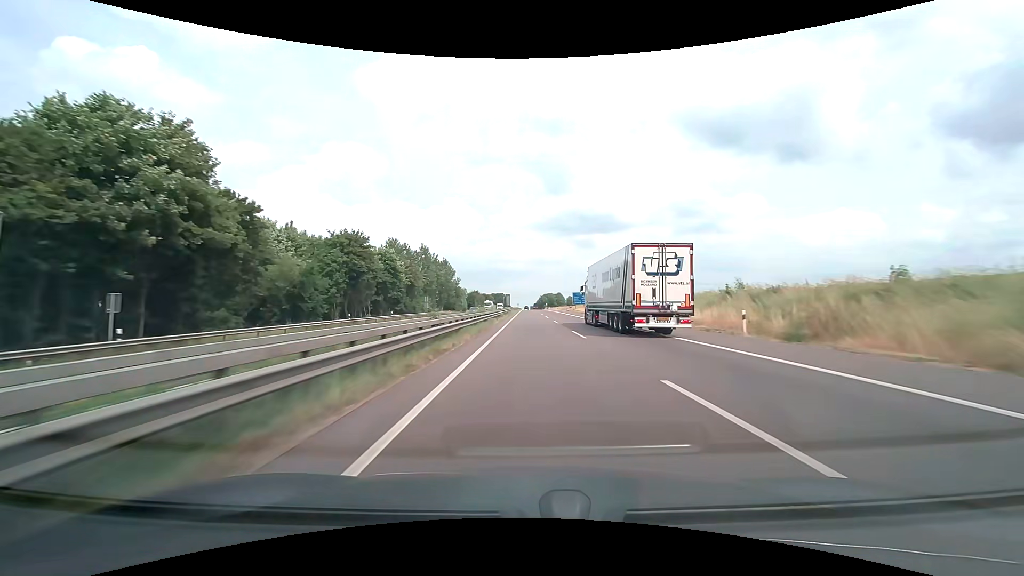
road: motorway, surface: asphalt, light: Day
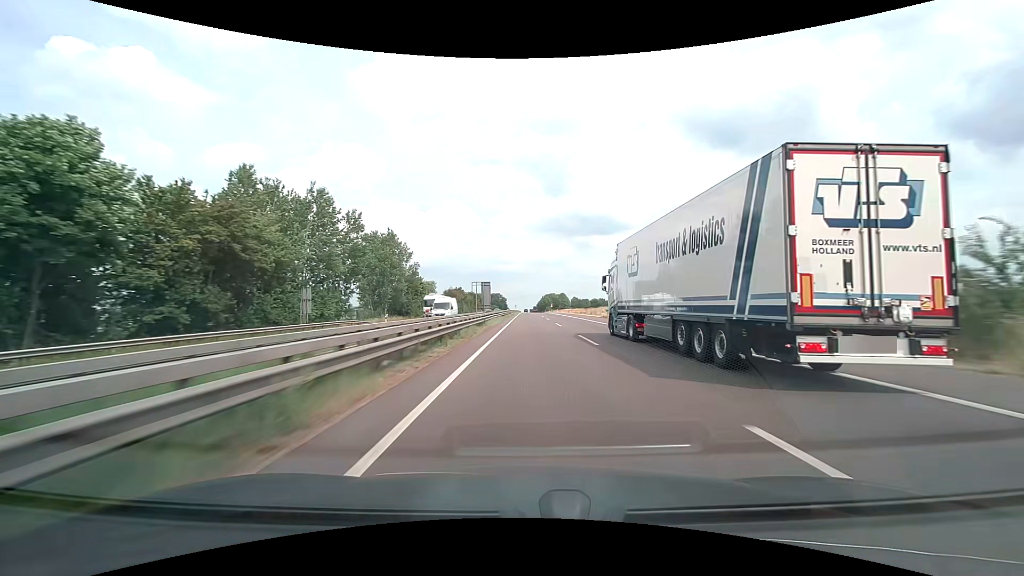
(0.0, +56.8) m; 0°
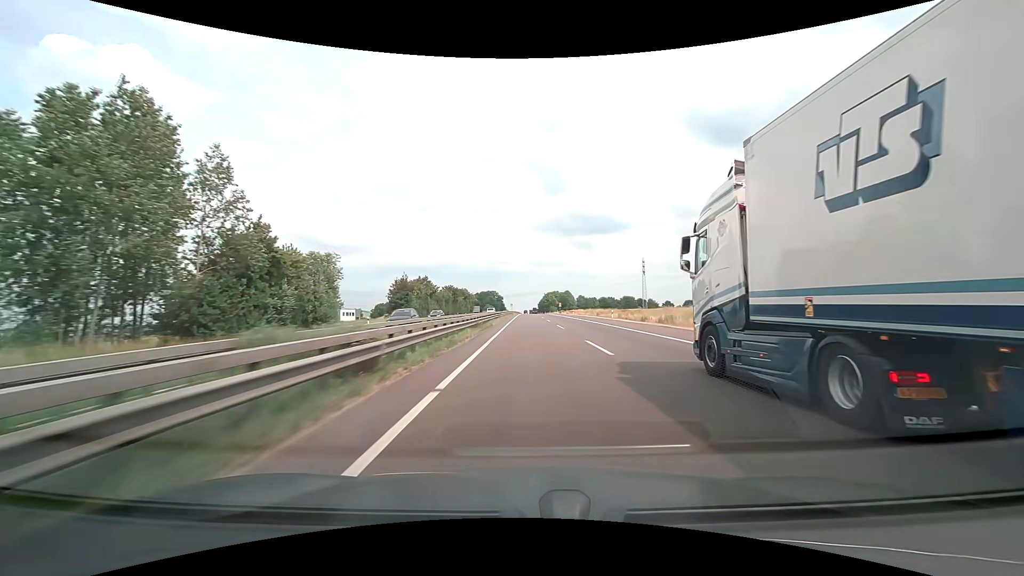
(0.0, +56.9) m; 0°
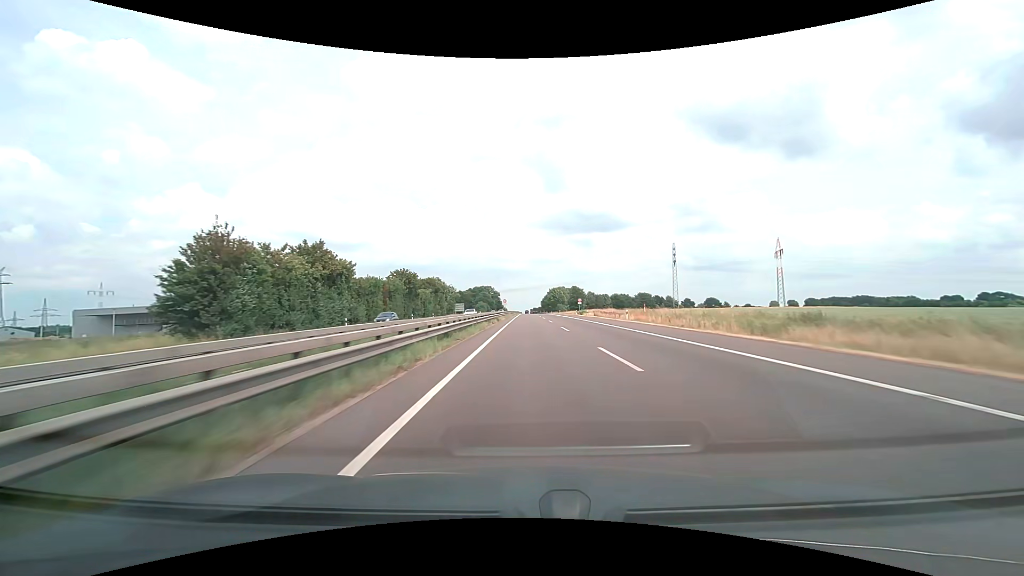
(+0.1, +57.0) m; 0°
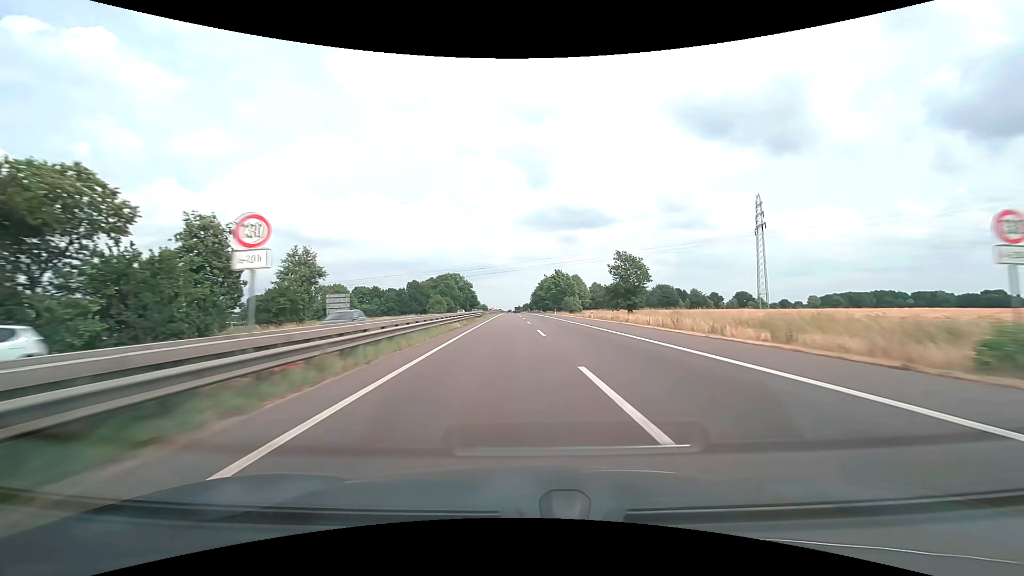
(+0.9, +95.2) m; +2°
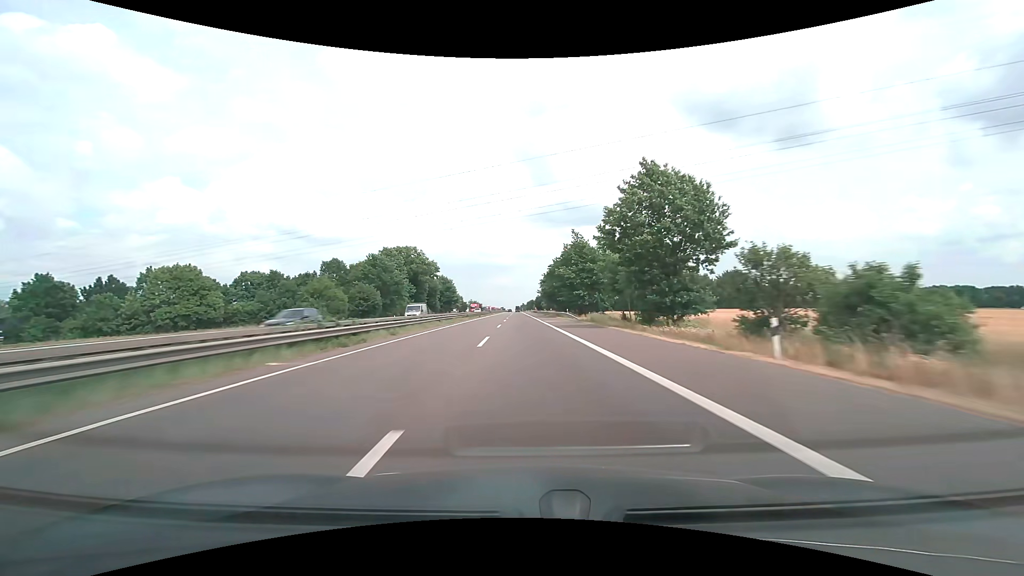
(+0.3, +95.5) m; 0°
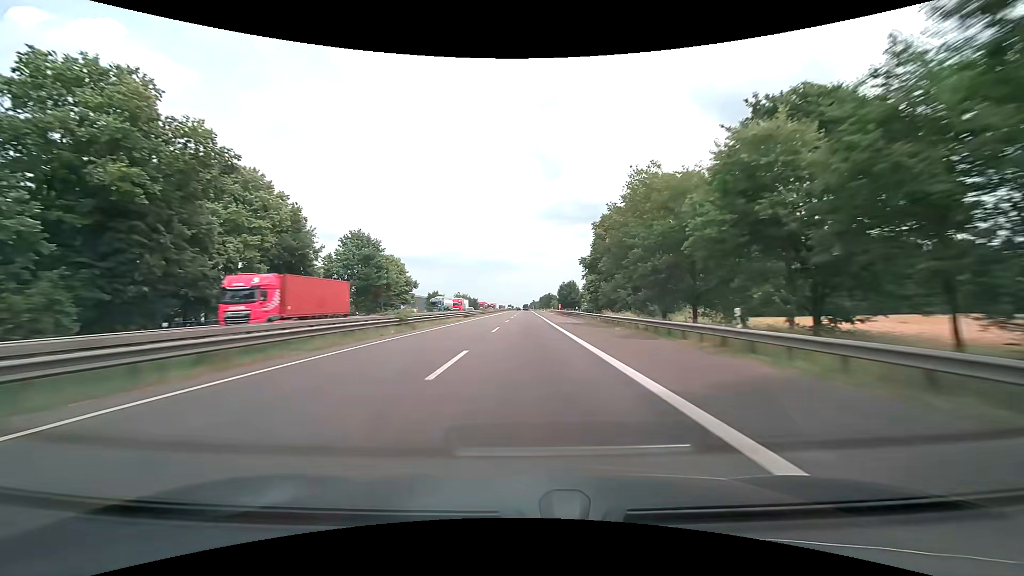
(-1.6, +98.6) m; -1°
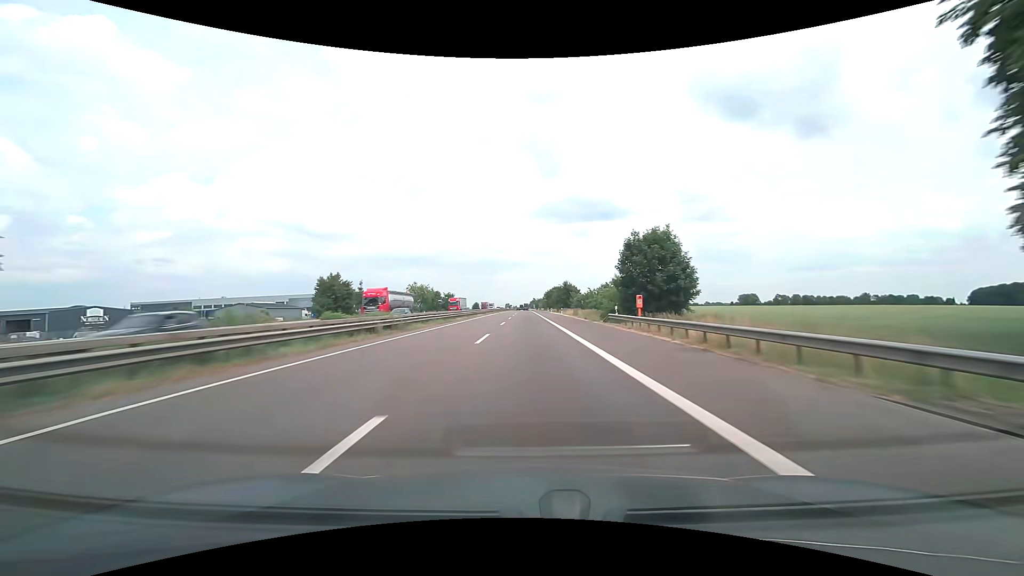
(+0.1, +81.2) m; 0°
(0, +10) (0, +20) (0, +30) (0, +40) (0, +50) (0, +60) (0, +70) (0, +80) (0, +90) (0, +100) m
